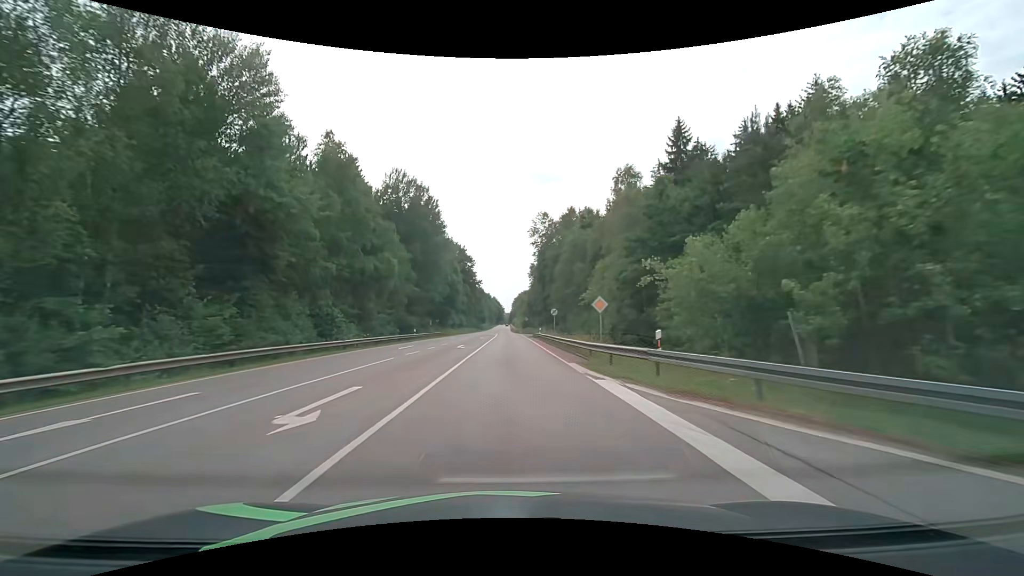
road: secondary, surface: asphalt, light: Day
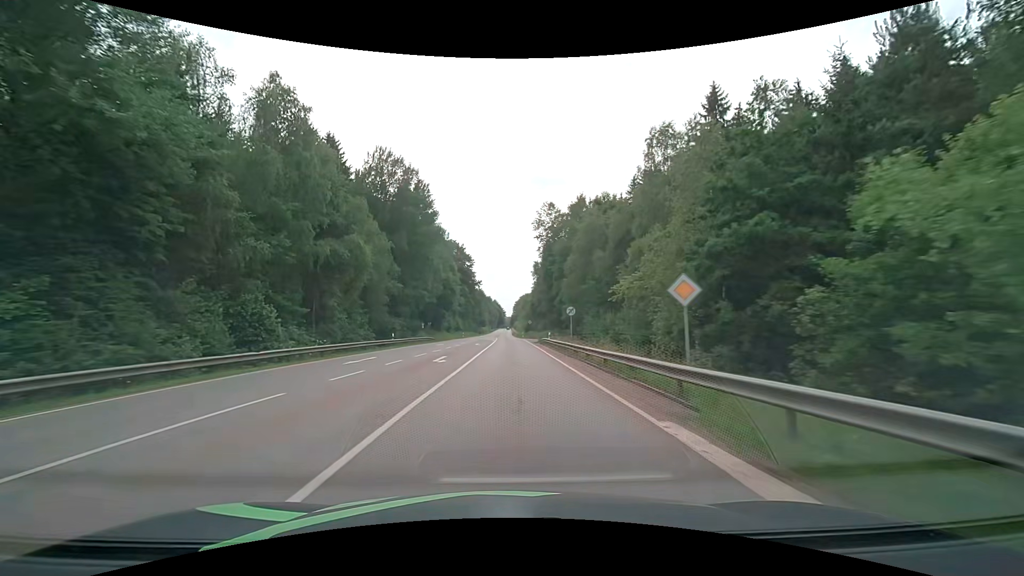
(0.0, +10.8) m; 0°
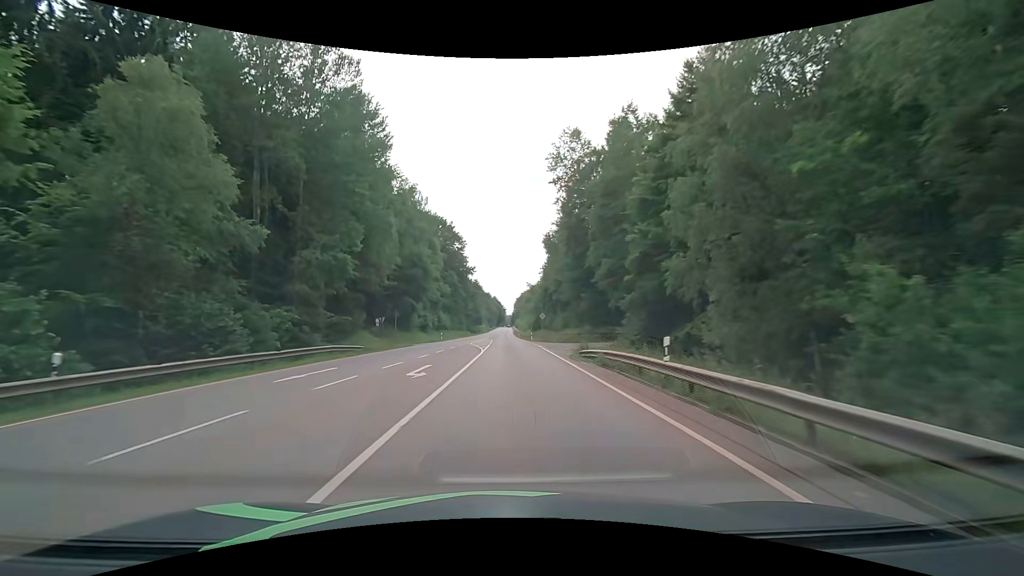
(0.0, +32.2) m; 0°
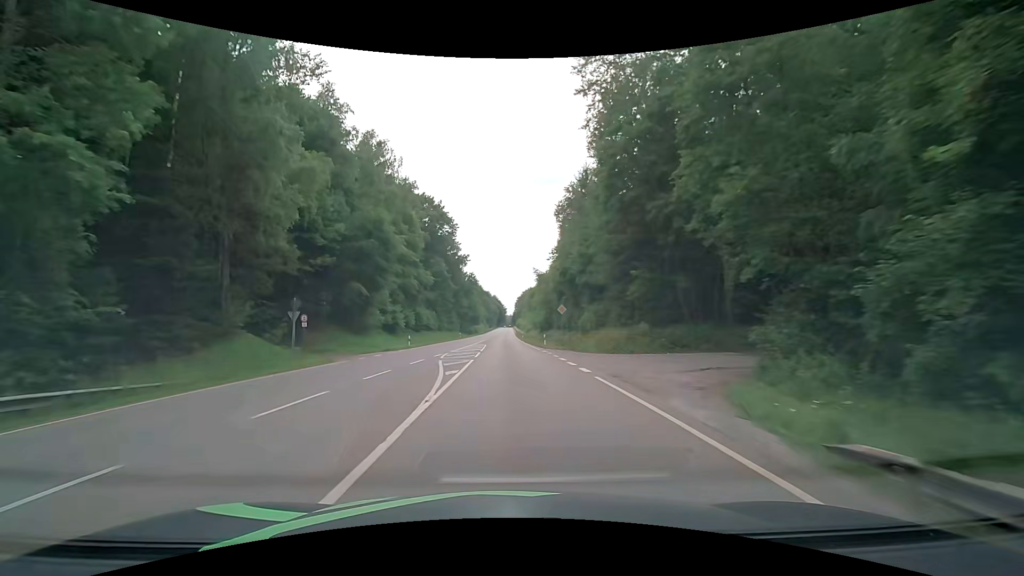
(+0.1, +21.5) m; 0°
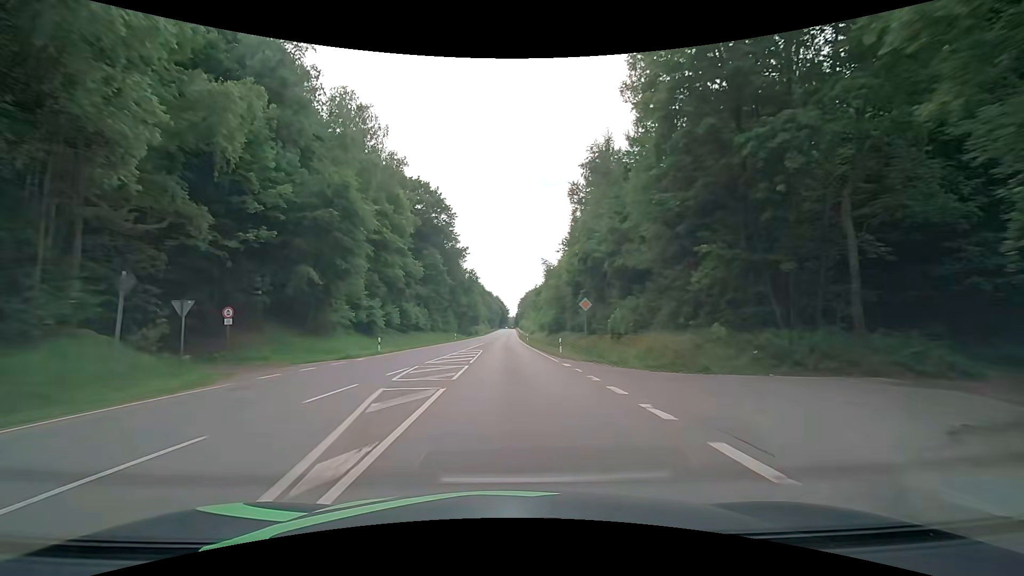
(-0.1, +10.7) m; 0°
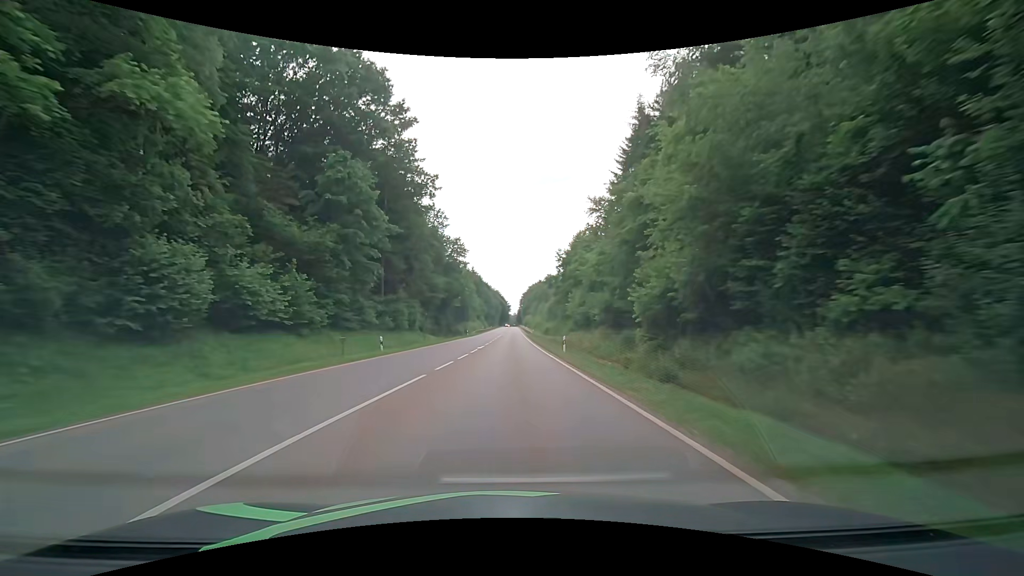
(-0.4, +43.0) m; 0°
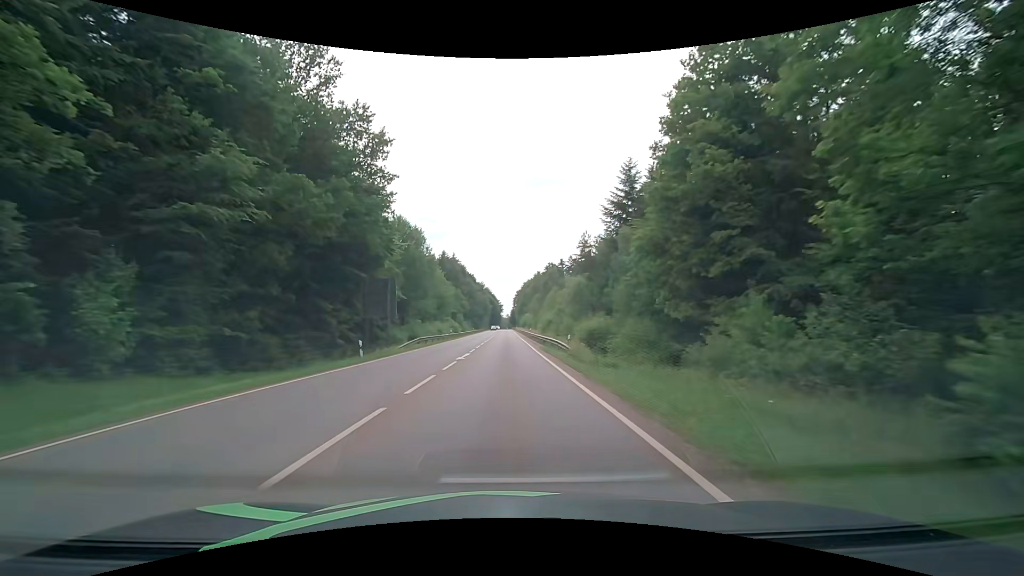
(+0.5, +53.6) m; +1°
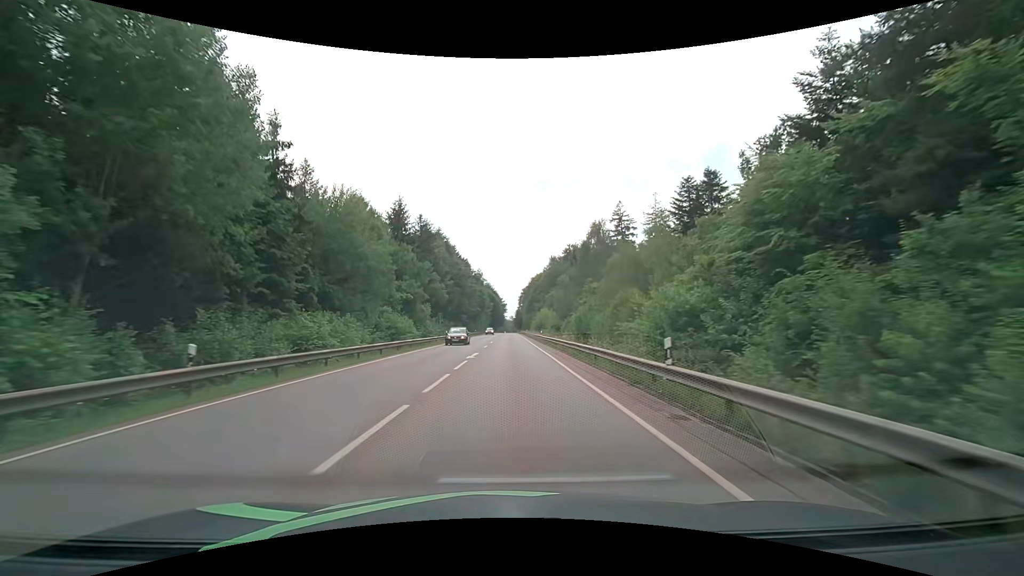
(-0.2, +53.7) m; 0°
(0, +10) (0, +20) (0, +30) (0, +40) (0, +50) (0, +60) (0, +70) (+1, +80) (+1, +90) (+1, +100) m
